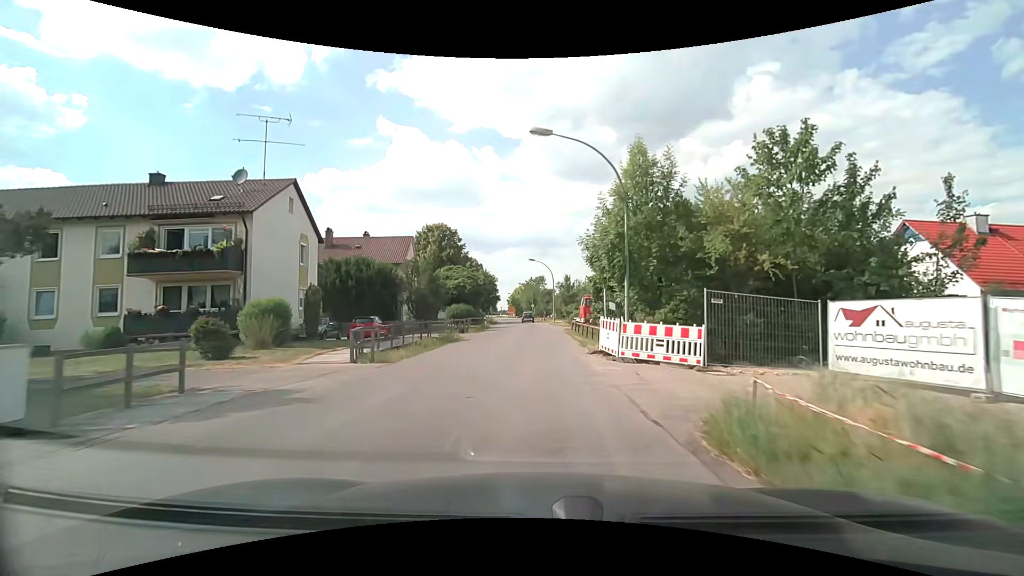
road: tertiary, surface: asphalt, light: Day
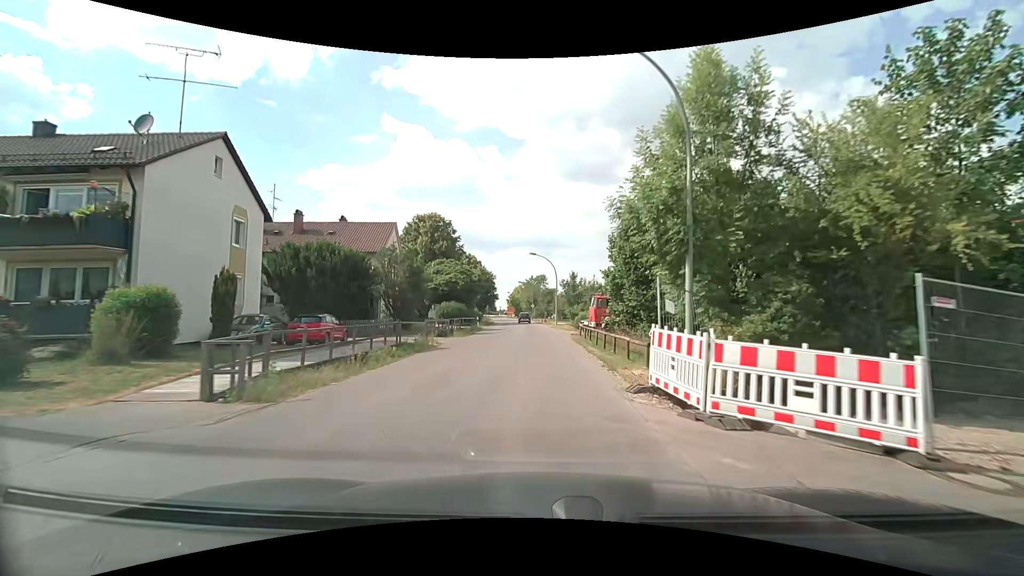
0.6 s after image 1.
(0.0, +6.9) m; 0°
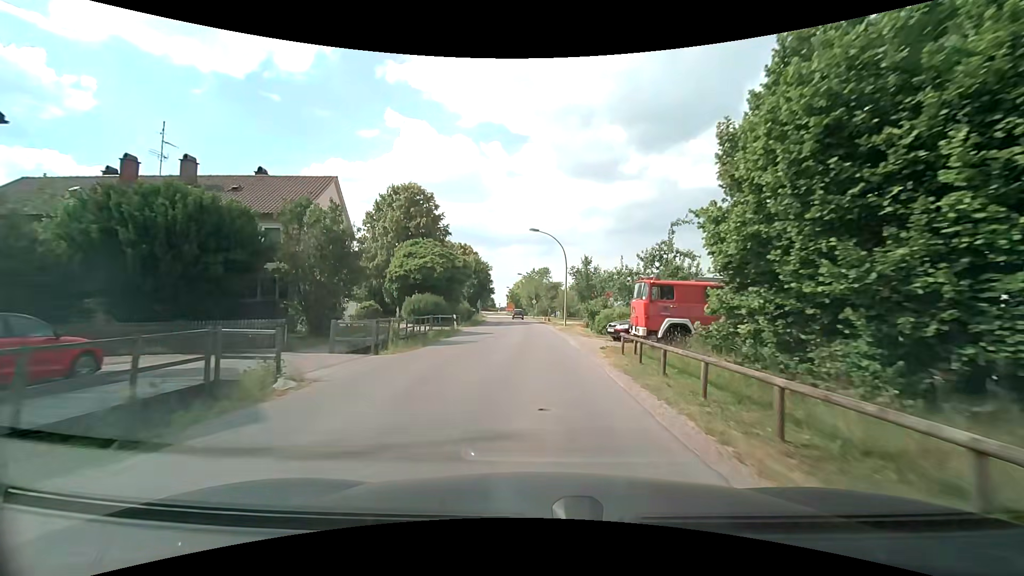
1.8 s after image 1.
(0.0, +14.0) m; 0°
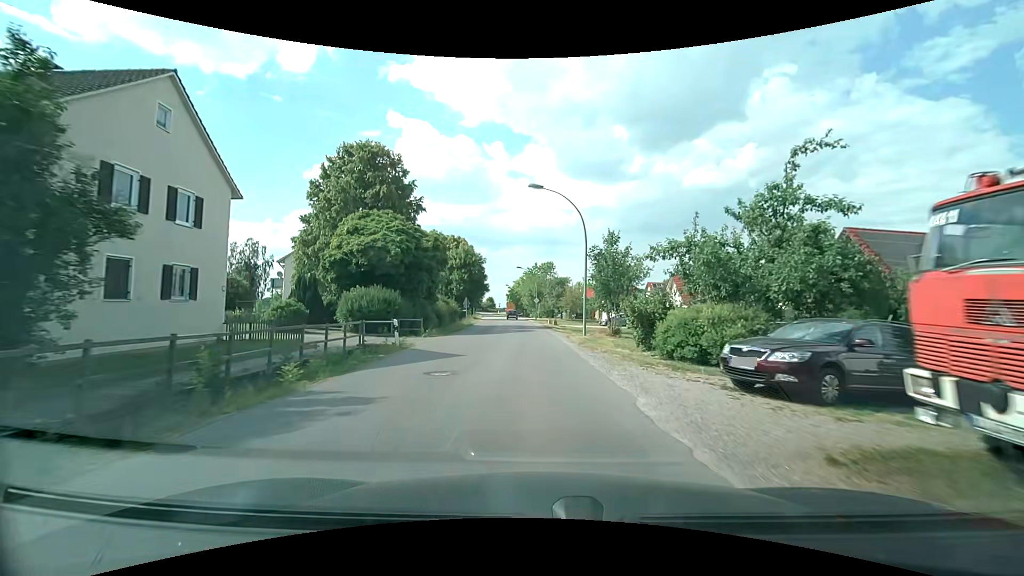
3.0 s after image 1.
(-0.1, +14.3) m; +1°
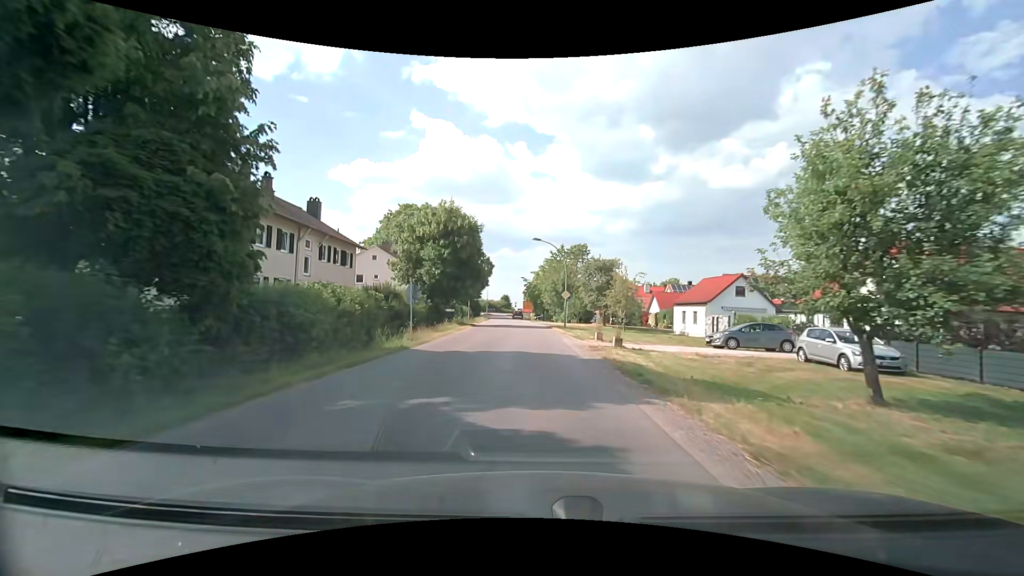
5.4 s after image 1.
(-1.0, +29.3) m; -3°
